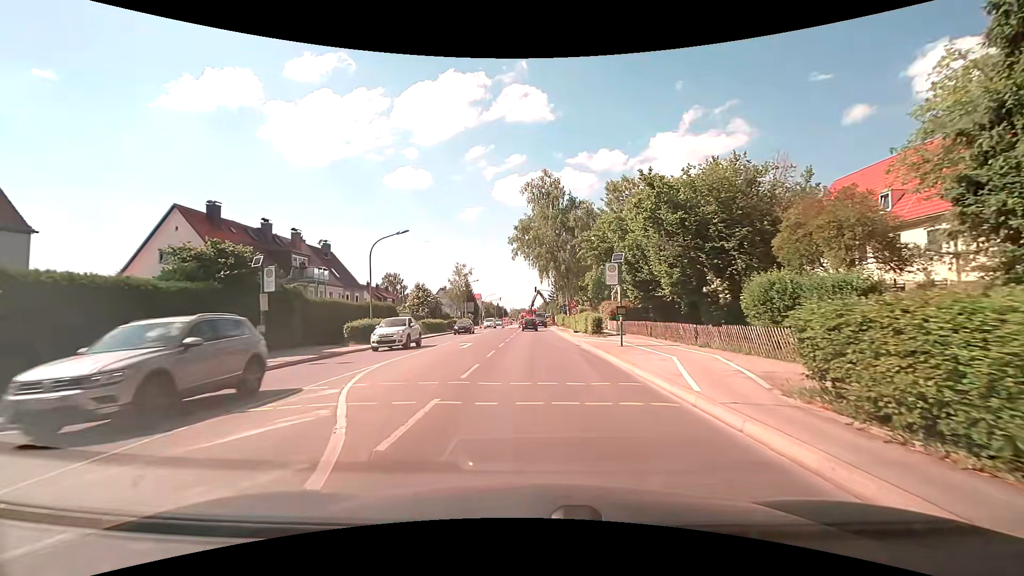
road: secondary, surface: asphalt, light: Day
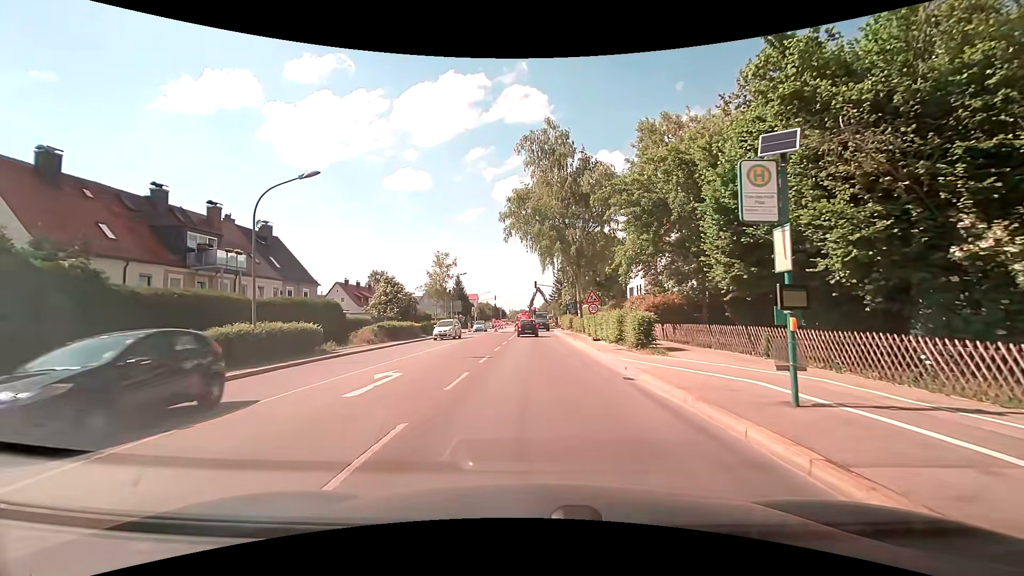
(+0.4, +13.6) m; +2°
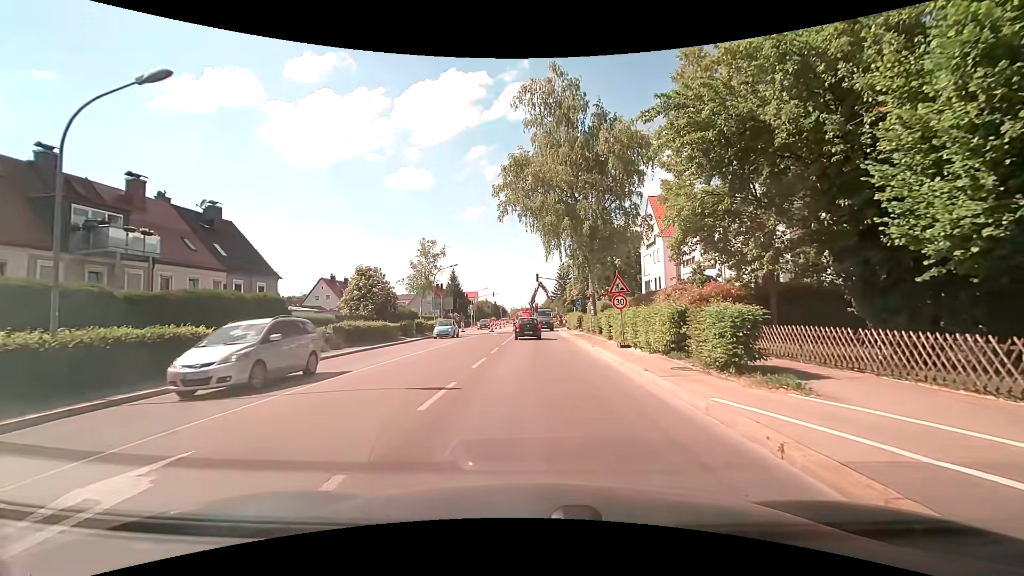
(-0.1, +8.0) m; -1°
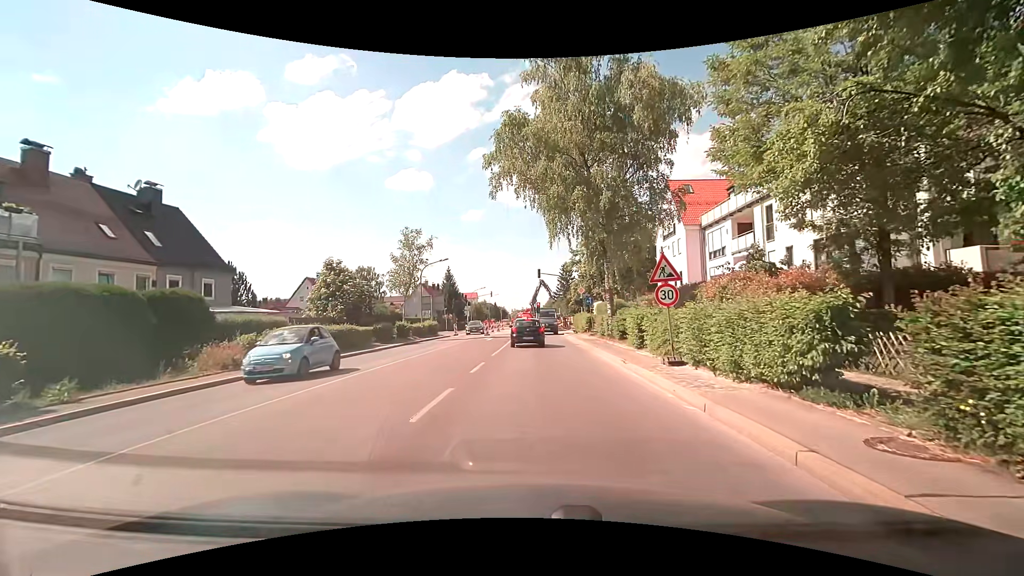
(0.0, +6.7) m; -1°
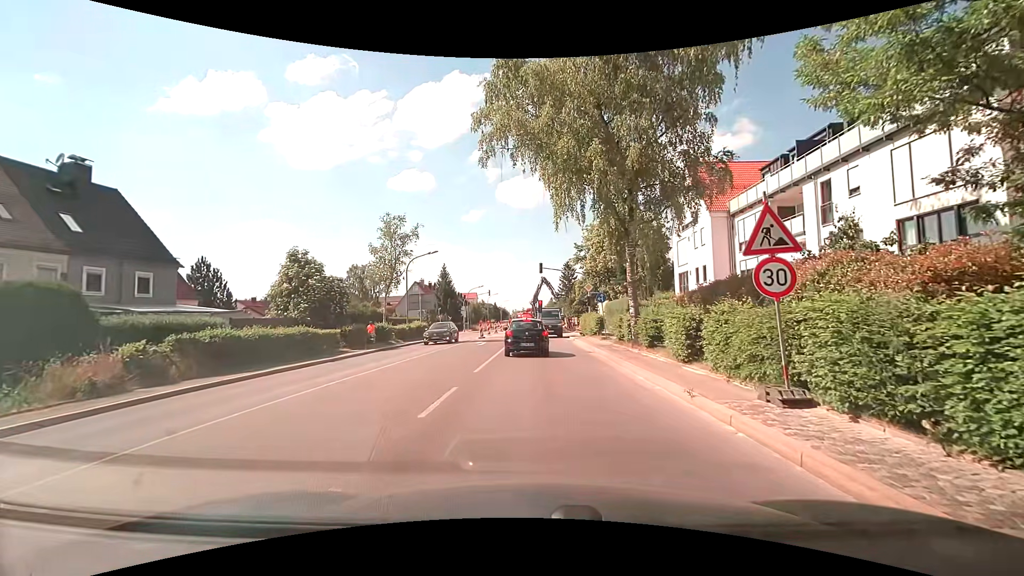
(0.0, +5.6) m; -2°
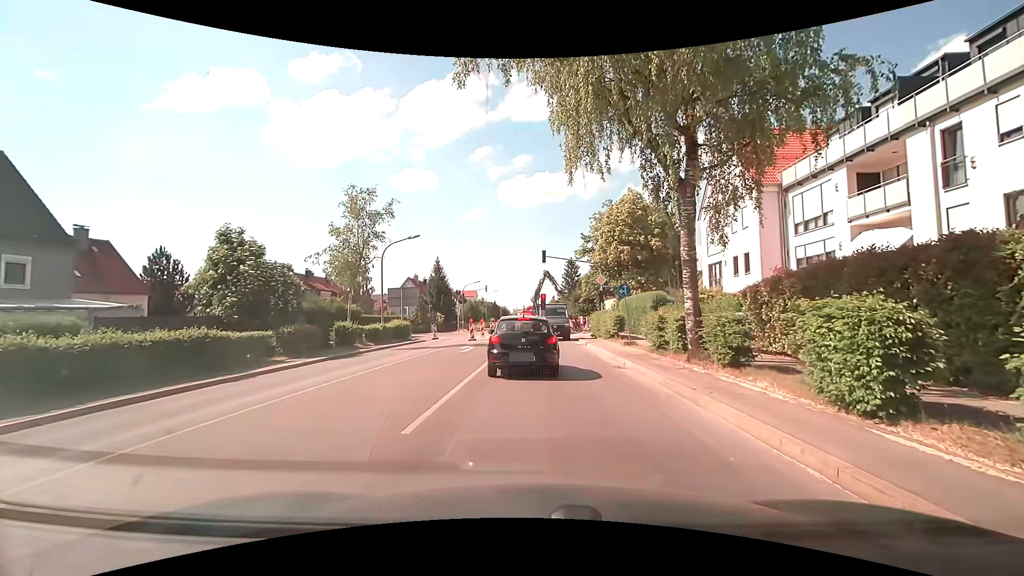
(+0.3, +6.9) m; +3°
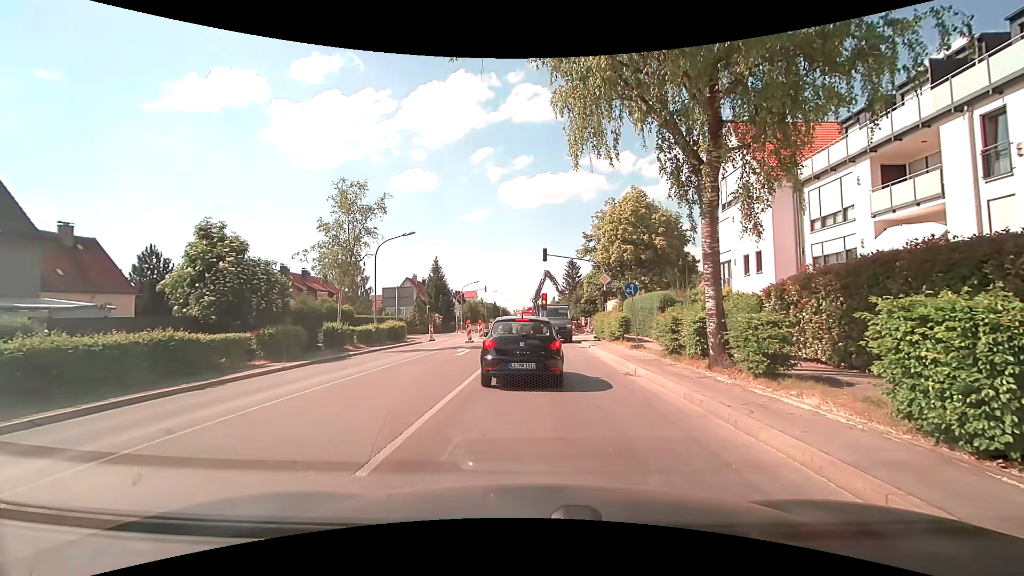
(0.0, +1.5) m; 0°
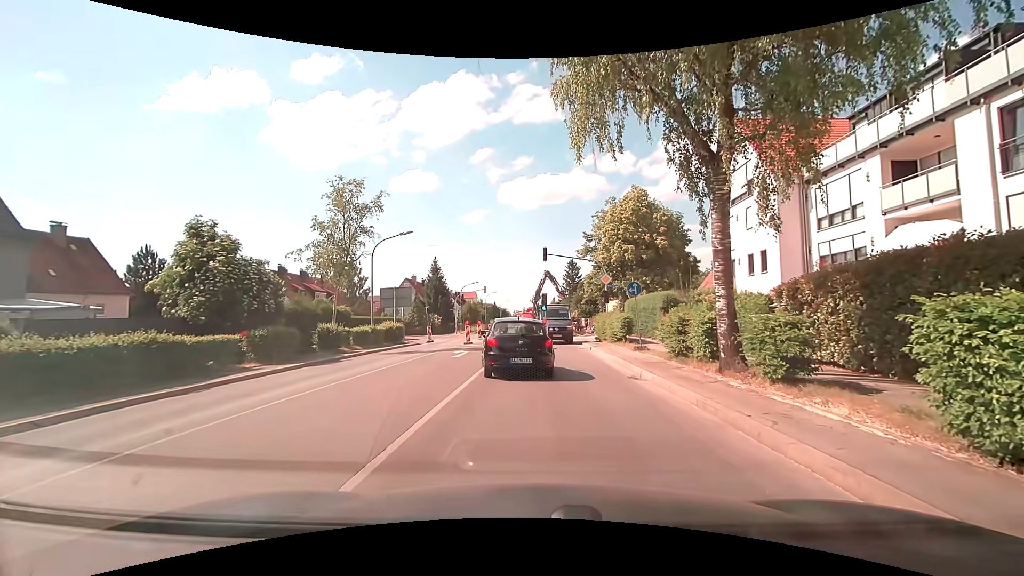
(0.0, +0.7) m; 0°
(0, +10) (-3, +20) (-6, +29) (-7, +39) (-8, +49) (-8, +59) (-6, +69) (-4, +79) (-2, +88) (-1, +98) m
